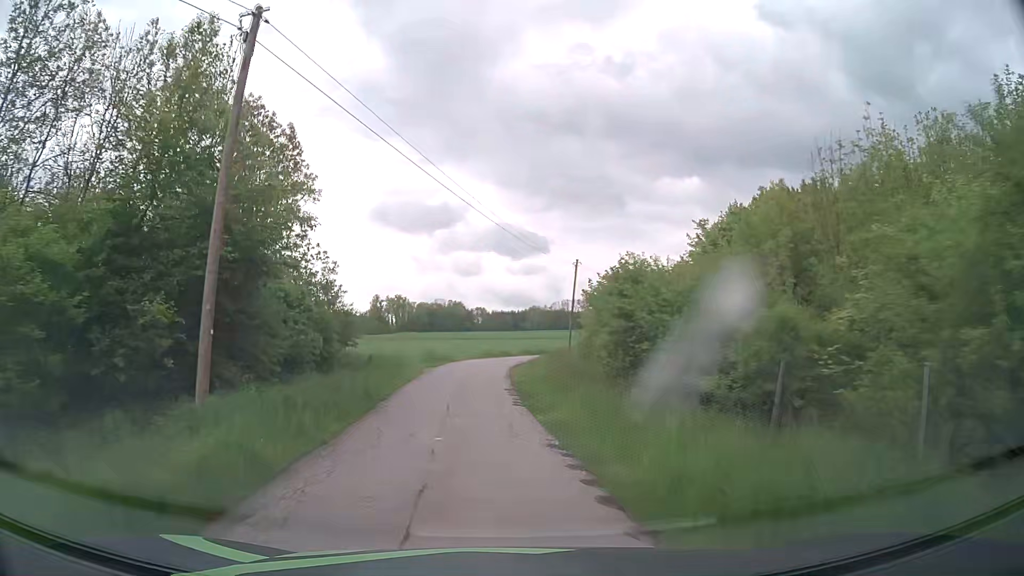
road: unclassified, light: Day
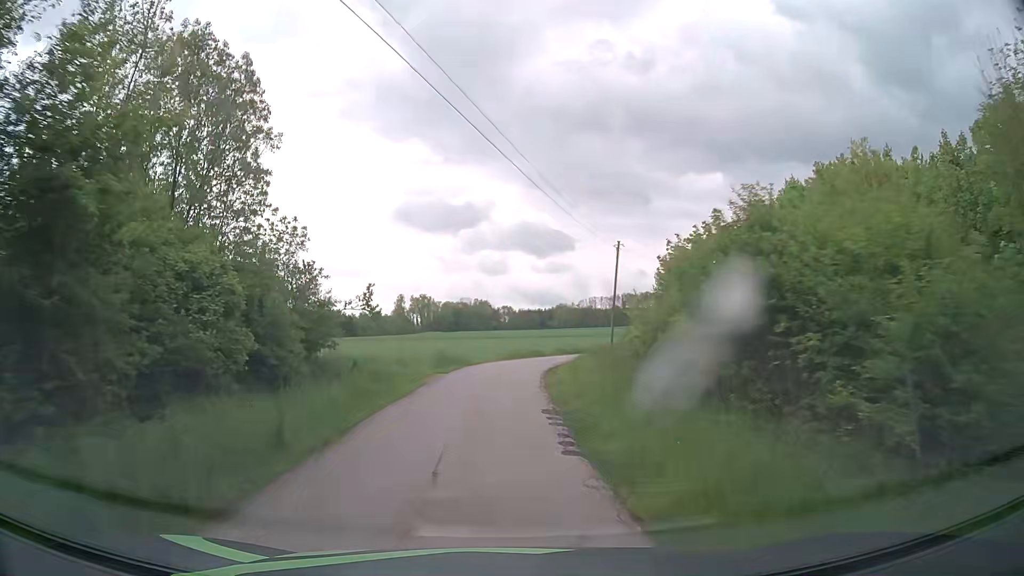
(-0.1, +7.1) m; -2°
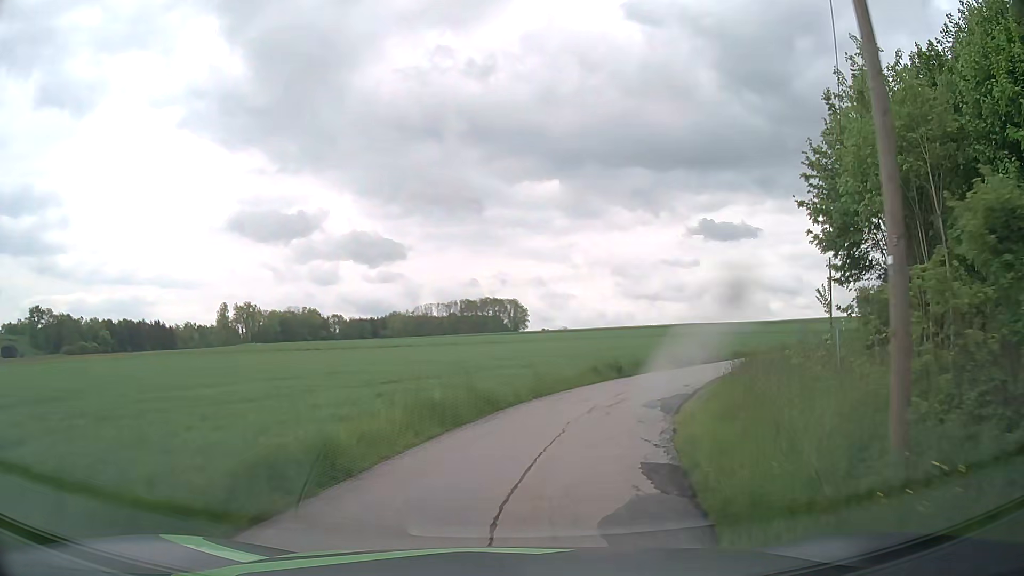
(+1.7, +34.1) m; +13°
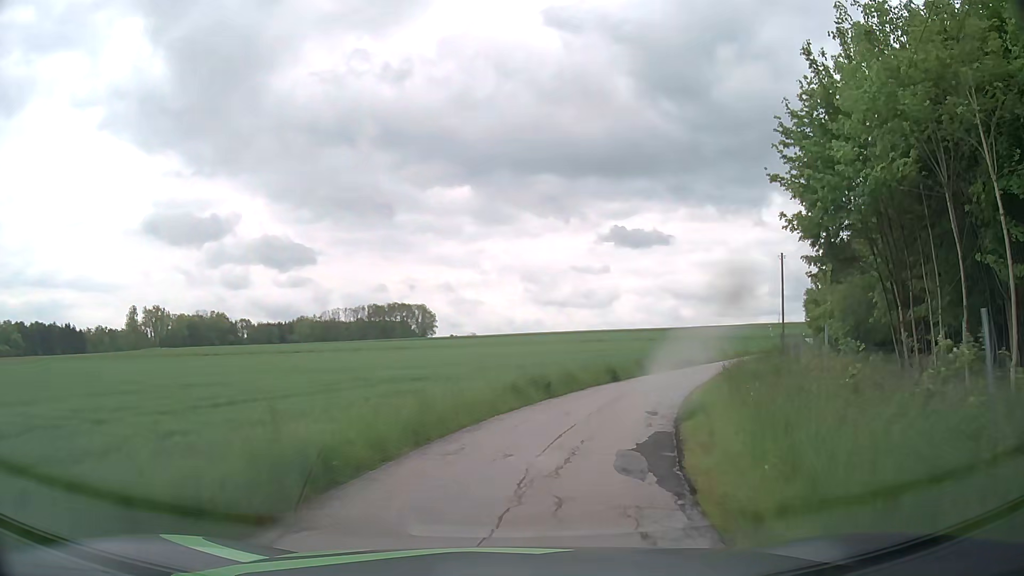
(+0.5, +6.6) m; +9°
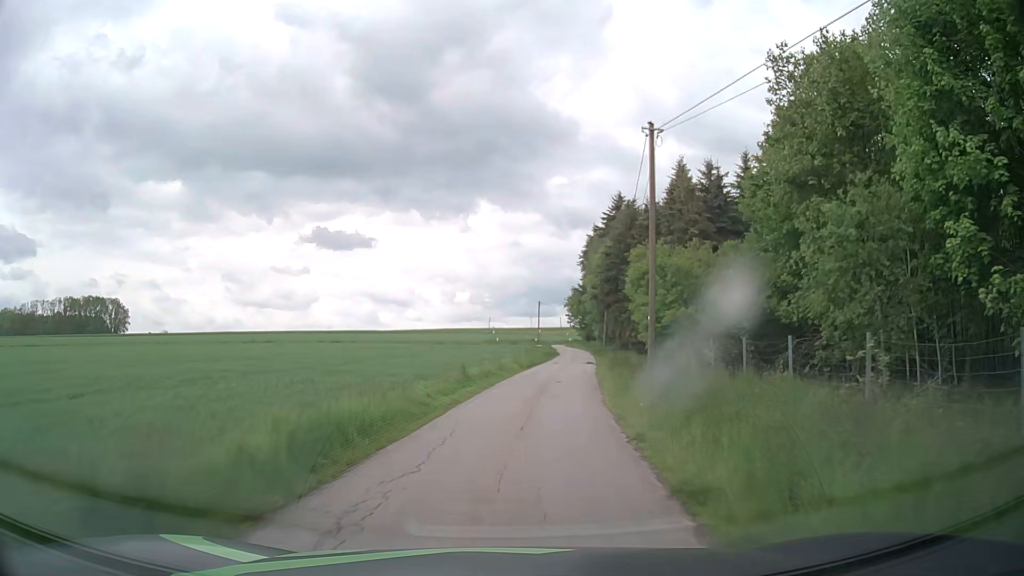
(+7.0, +26.8) m; +26°
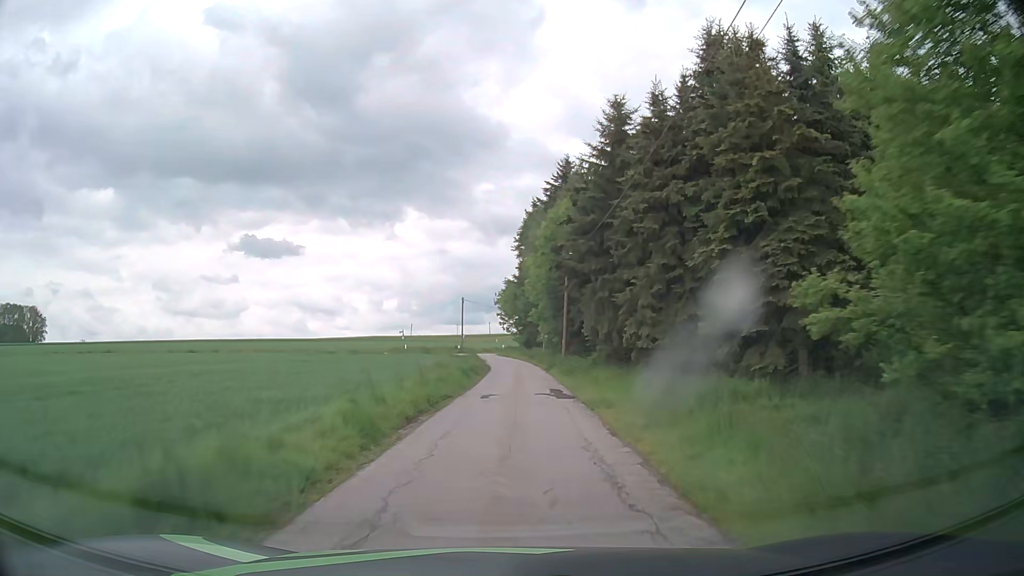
(+1.6, +23.3) m; +6°
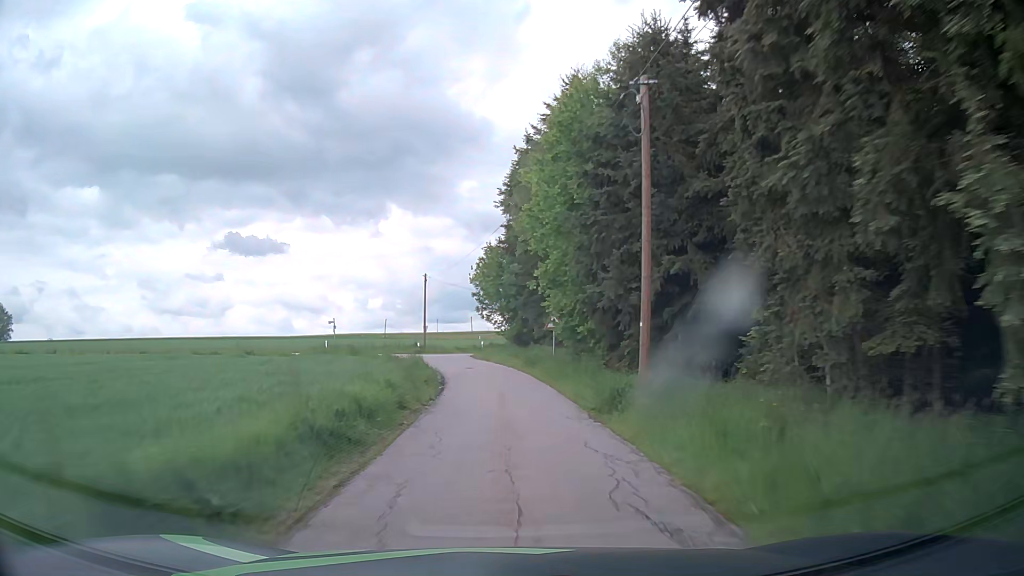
(+0.4, +24.7) m; +2°
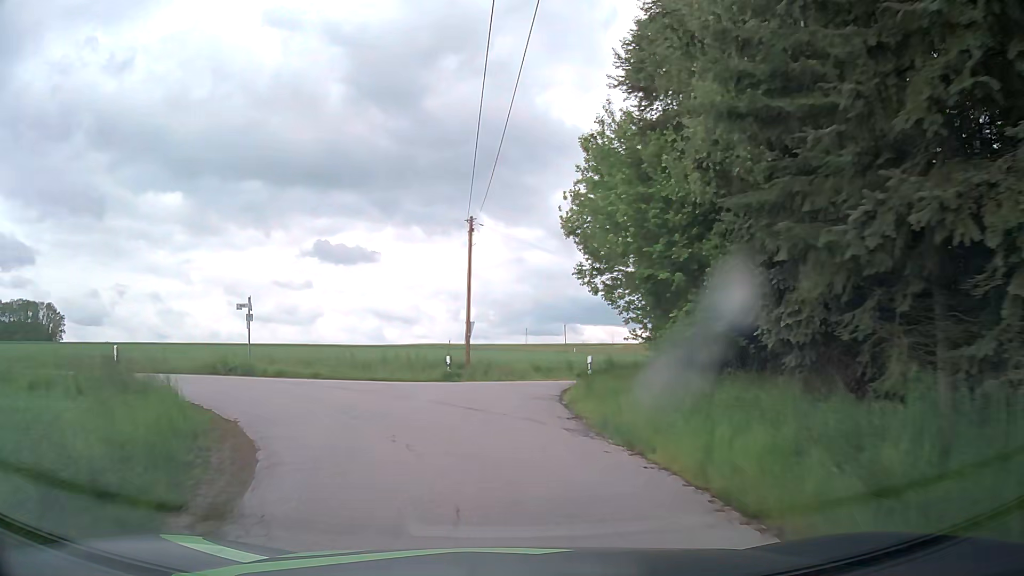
(-1.2, +29.0) m; -7°
(0, +10) (0, +20) (+3, +29) (+9, +37) (+16, +45) (+23, +52) (+29, +60) (+34, +68) (+38, +78) (+40, +87) m
